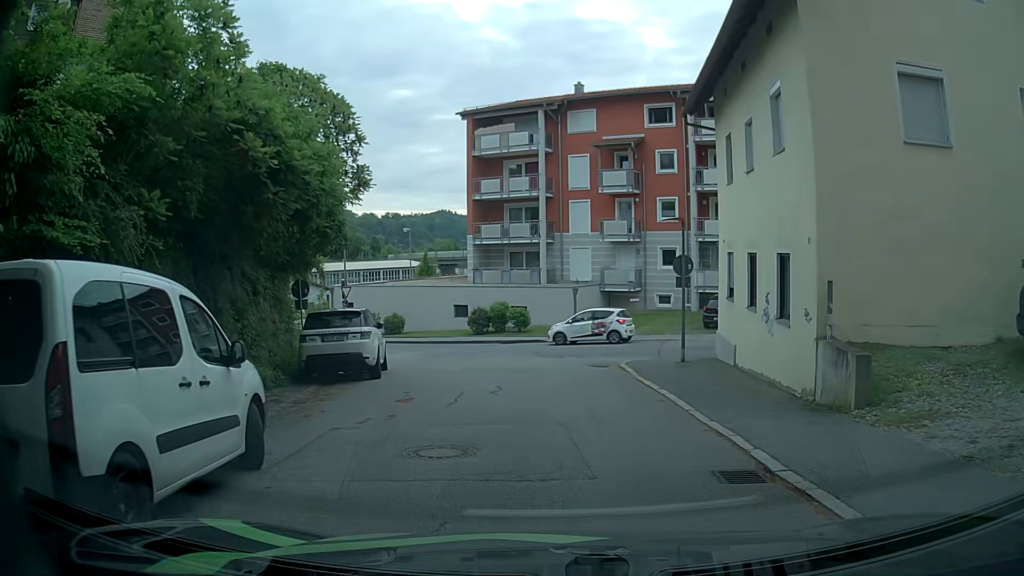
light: Day
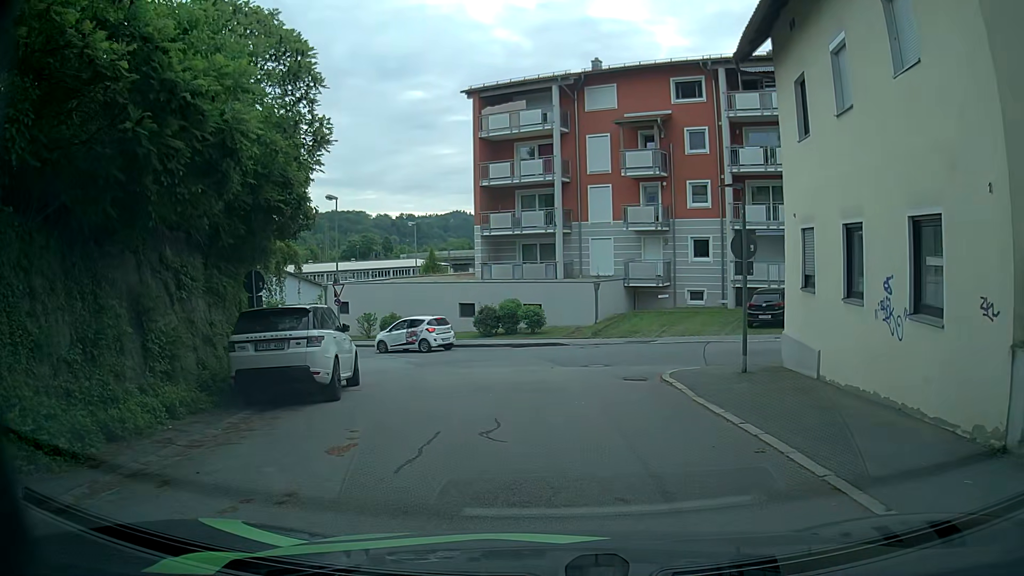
(0.0, +4.5) m; 0°
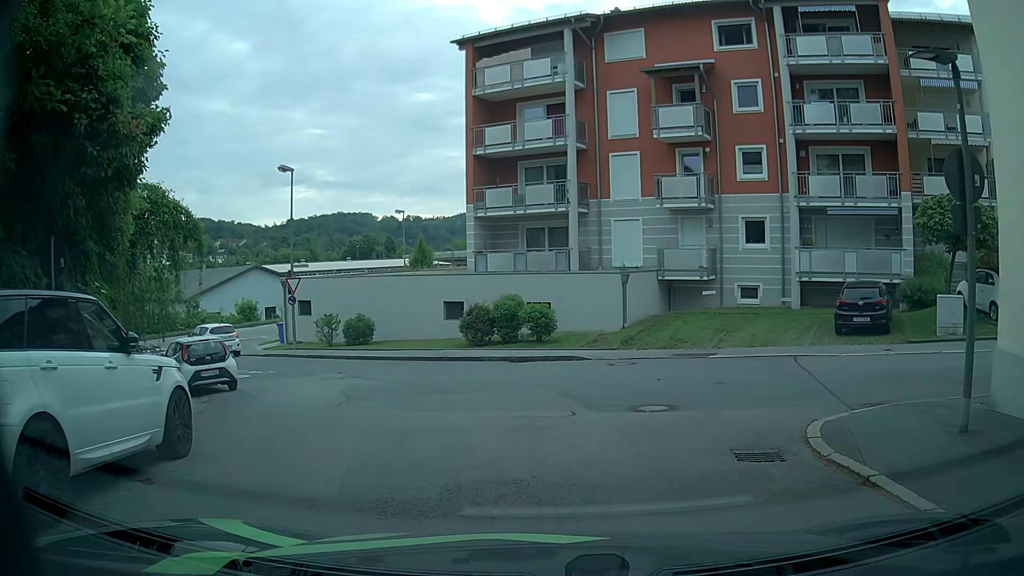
(-0.2, +7.9) m; -1°
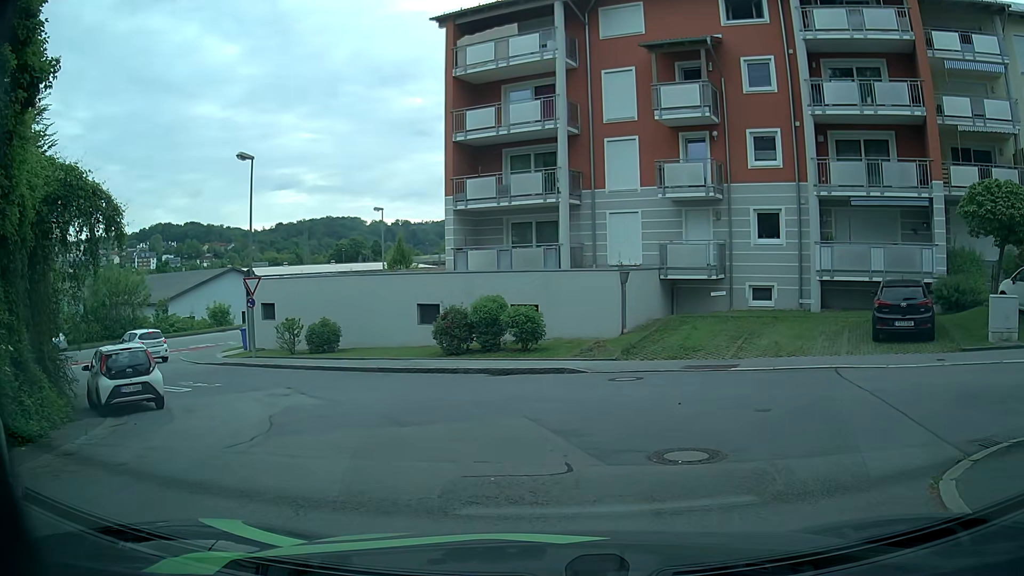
(0.0, +3.1) m; -1°
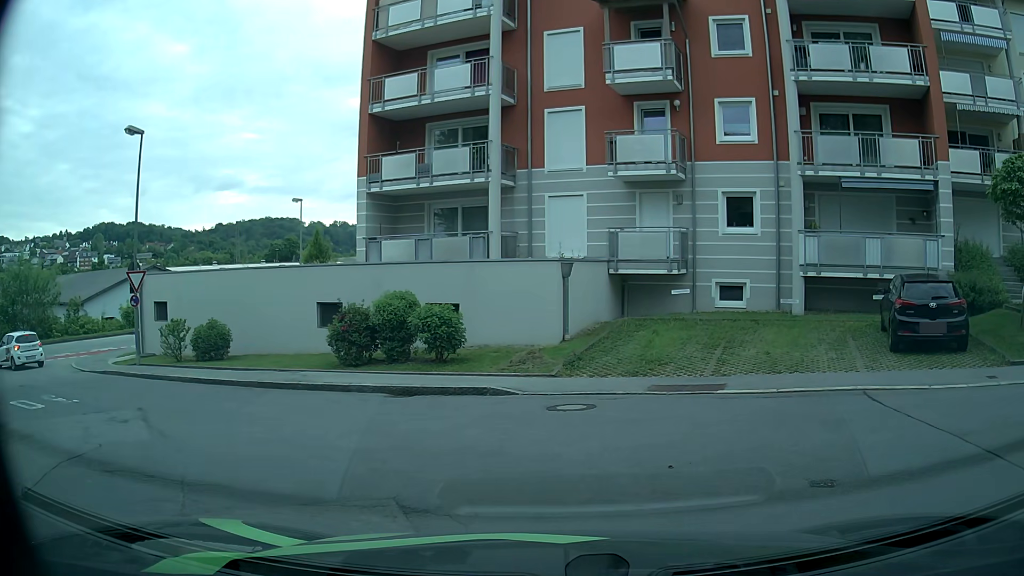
(+0.2, +4.1) m; +6°
